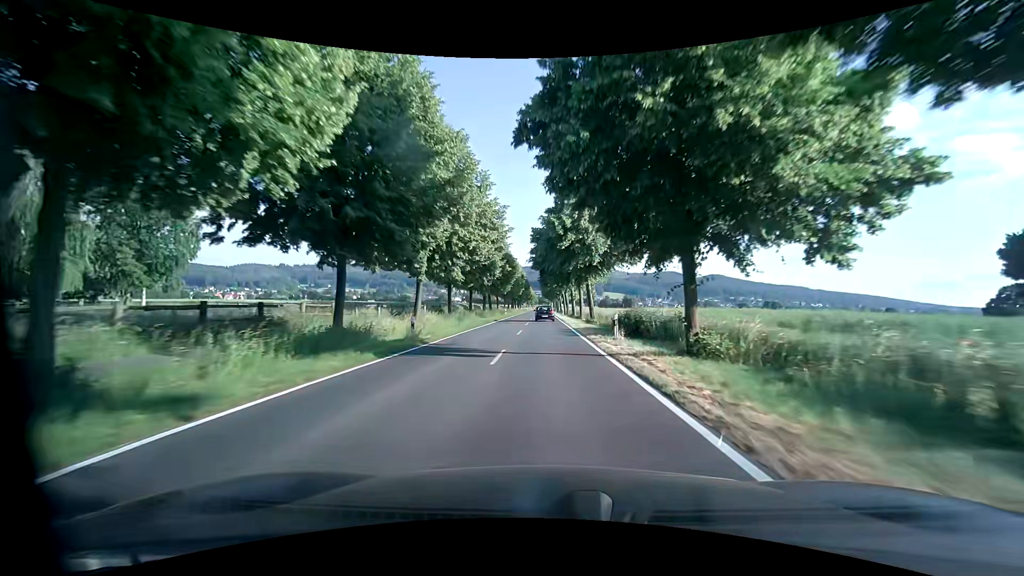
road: tertiary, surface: asphalt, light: Day
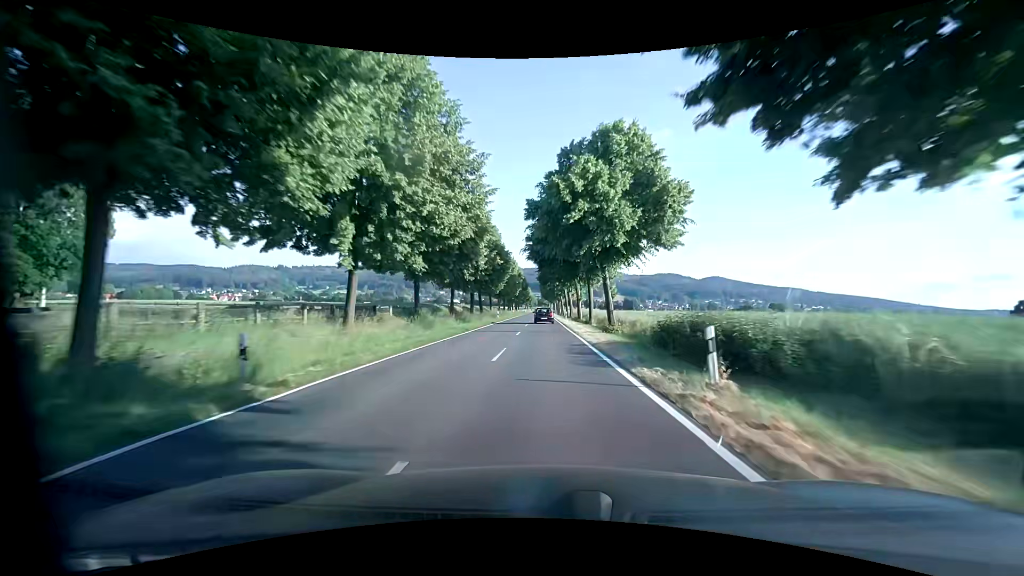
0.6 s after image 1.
(+0.2, +11.0) m; 0°
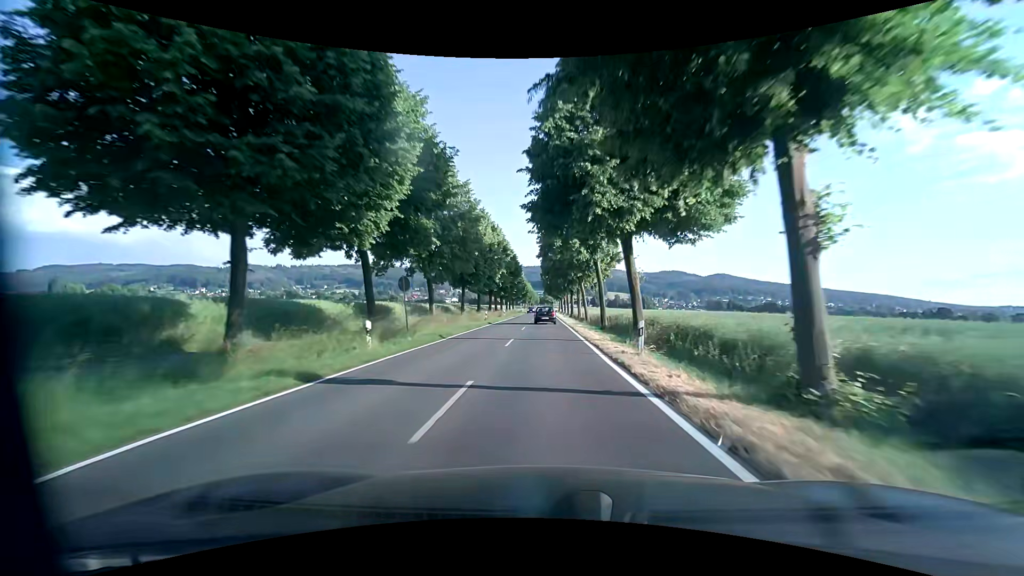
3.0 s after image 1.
(+0.5, +43.5) m; +1°
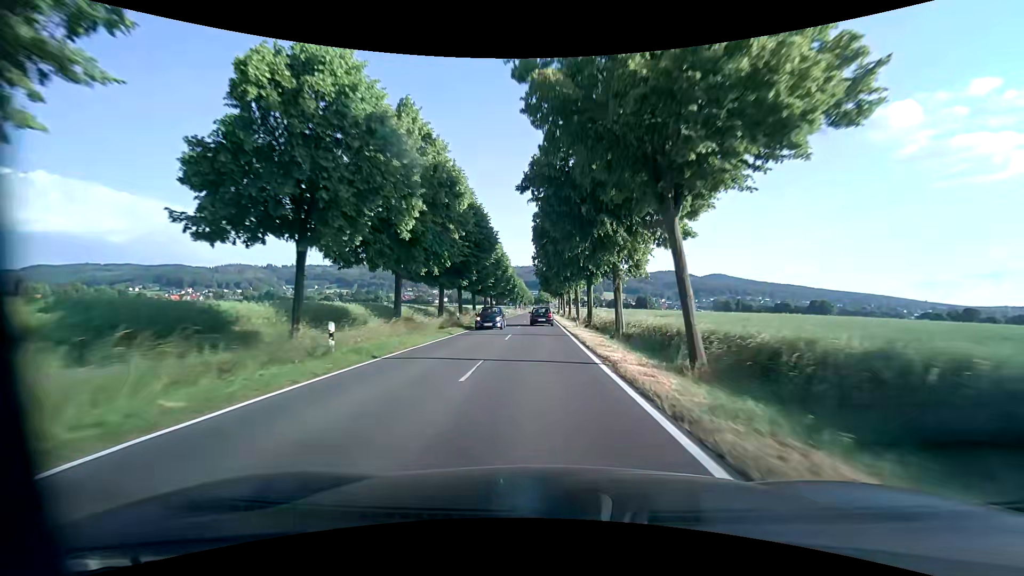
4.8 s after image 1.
(-0.2, +31.9) m; 0°
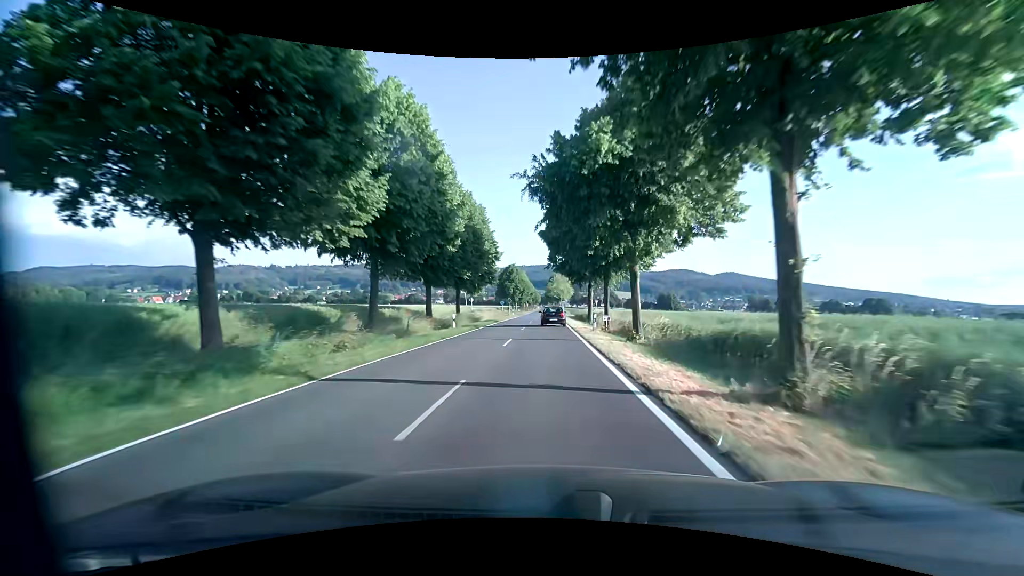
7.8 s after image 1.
(-0.4, +52.1) m; -1°
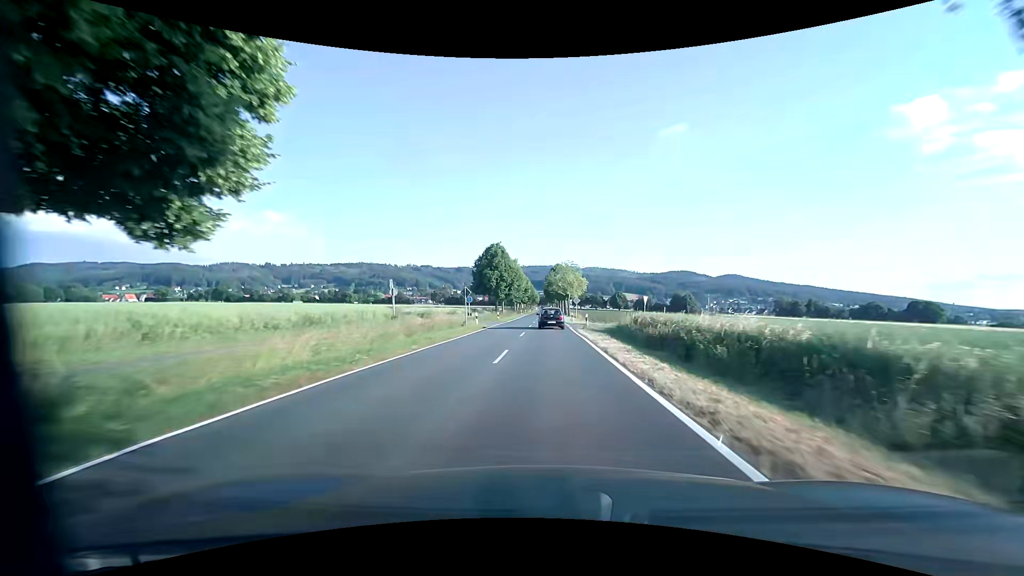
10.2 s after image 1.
(0.0, +41.2) m; 0°
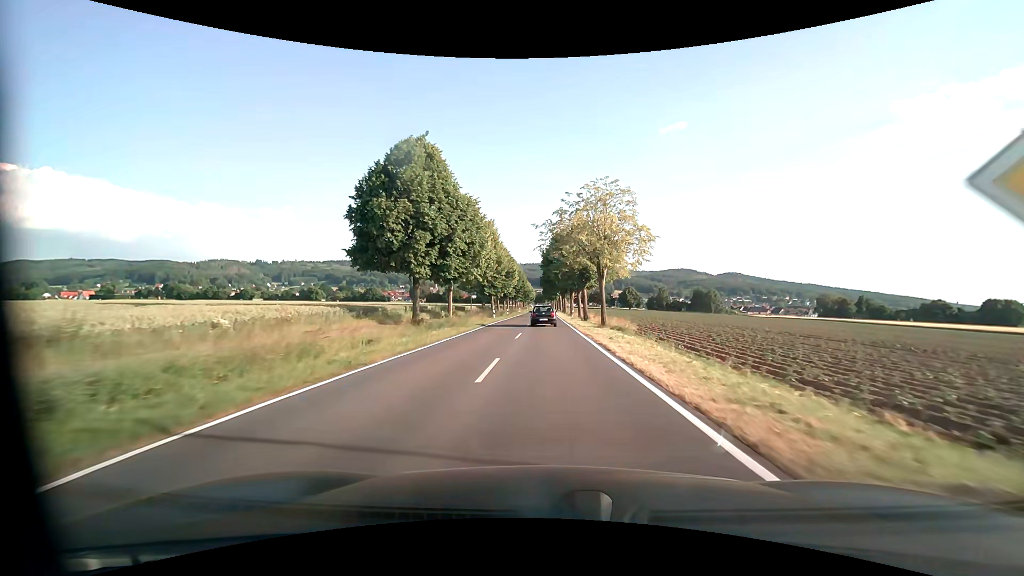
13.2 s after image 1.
(+0.3, +51.4) m; 0°
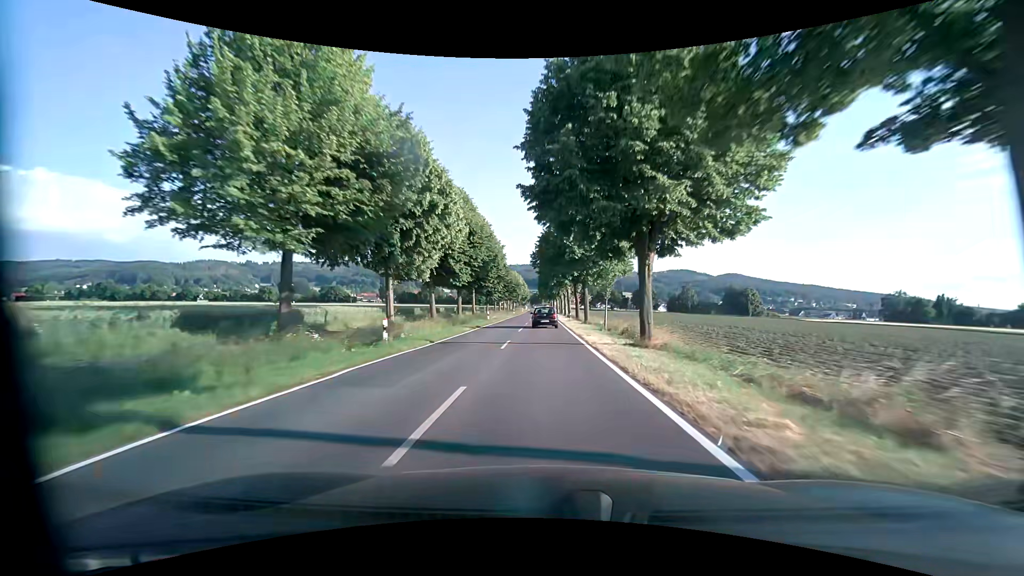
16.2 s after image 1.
(+0.2, +52.5) m; 0°
(0, +10) (0, +20) (0, +30) (0, +40) (0, +50) (0, +60) (0, +70) (0, +80) (0, +90) (0, +100) m
